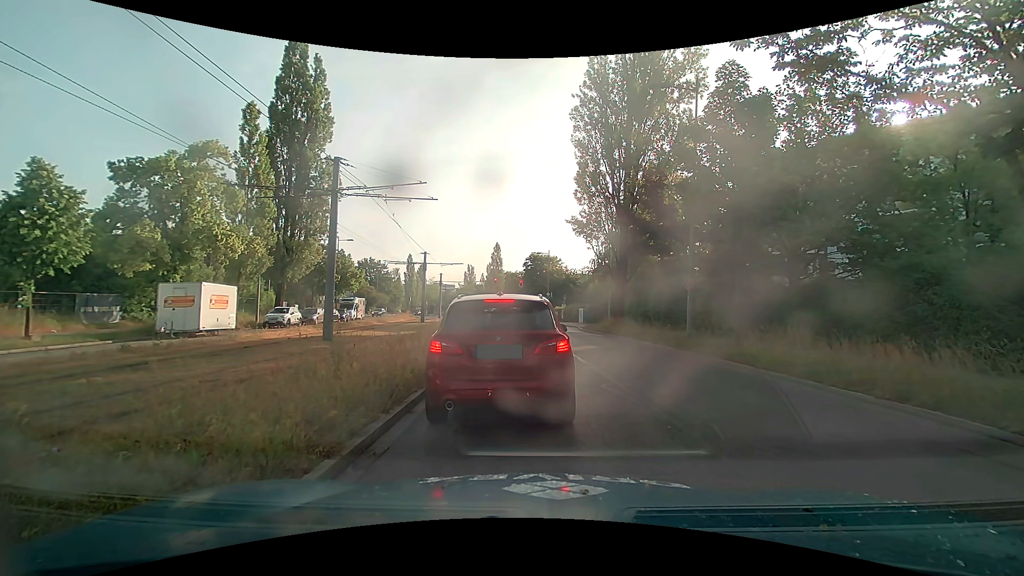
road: secondary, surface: asphalt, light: Day
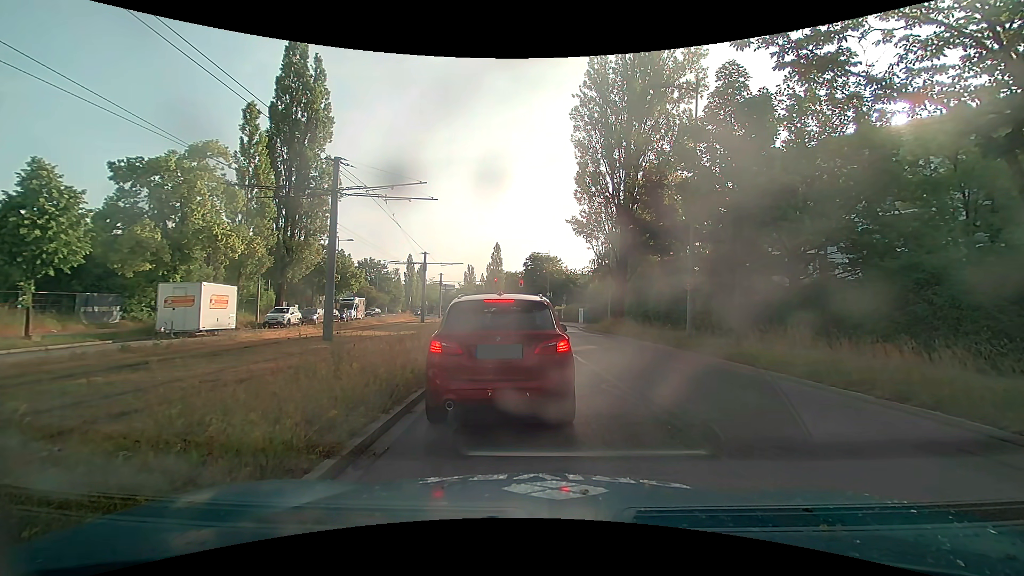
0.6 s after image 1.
(0.0, 0.0) m; 0°
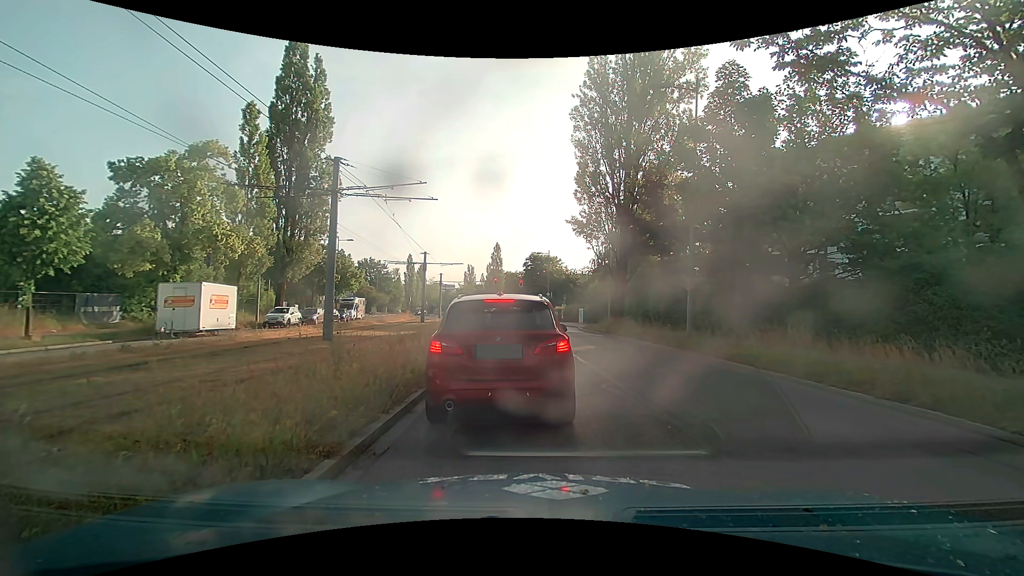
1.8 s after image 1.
(0.0, 0.0) m; 0°
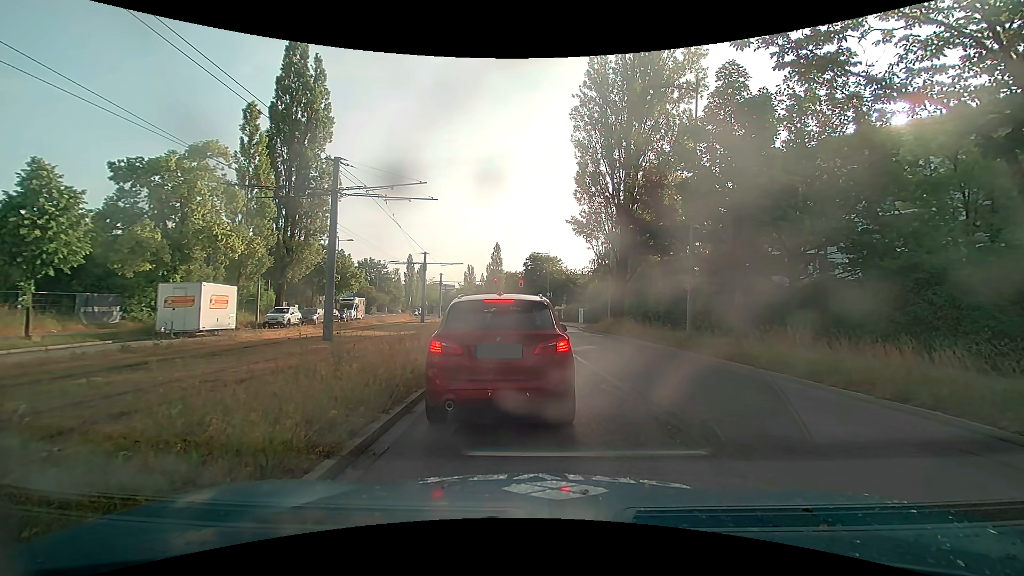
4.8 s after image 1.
(0.0, 0.0) m; 0°
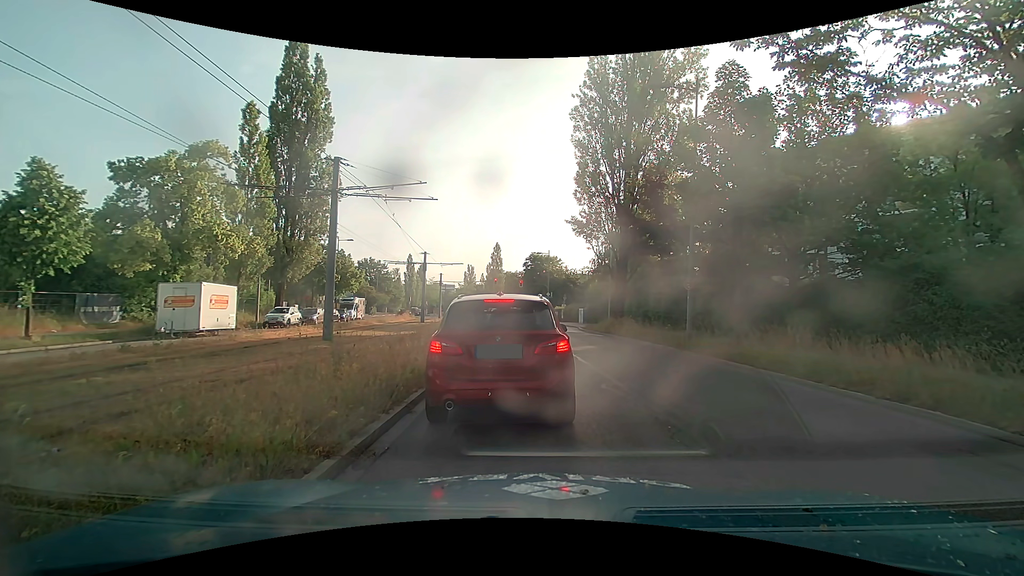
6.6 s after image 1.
(0.0, 0.0) m; 0°
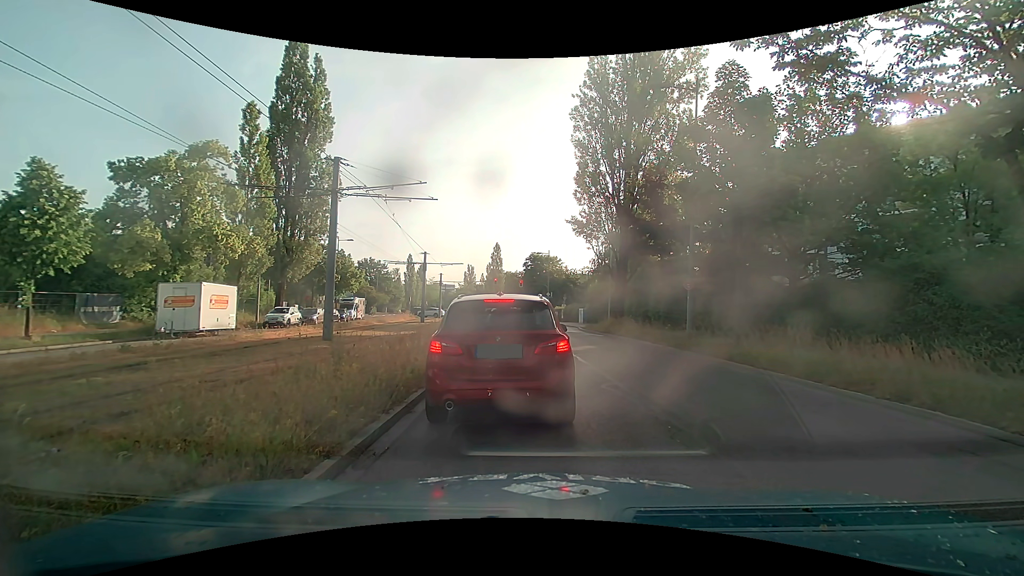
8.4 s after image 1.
(0.0, 0.0) m; 0°
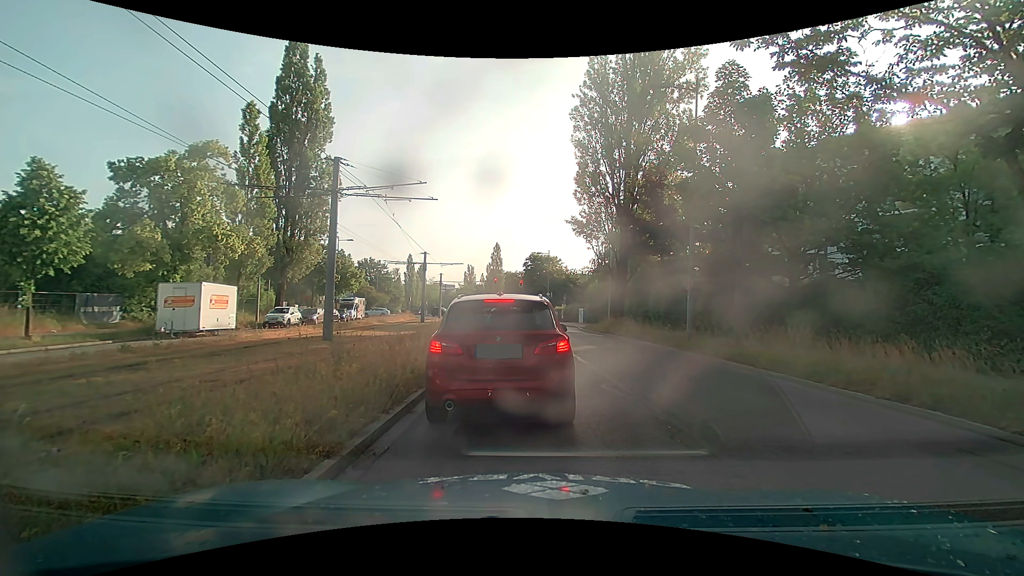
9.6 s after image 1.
(0.0, 0.0) m; 0°
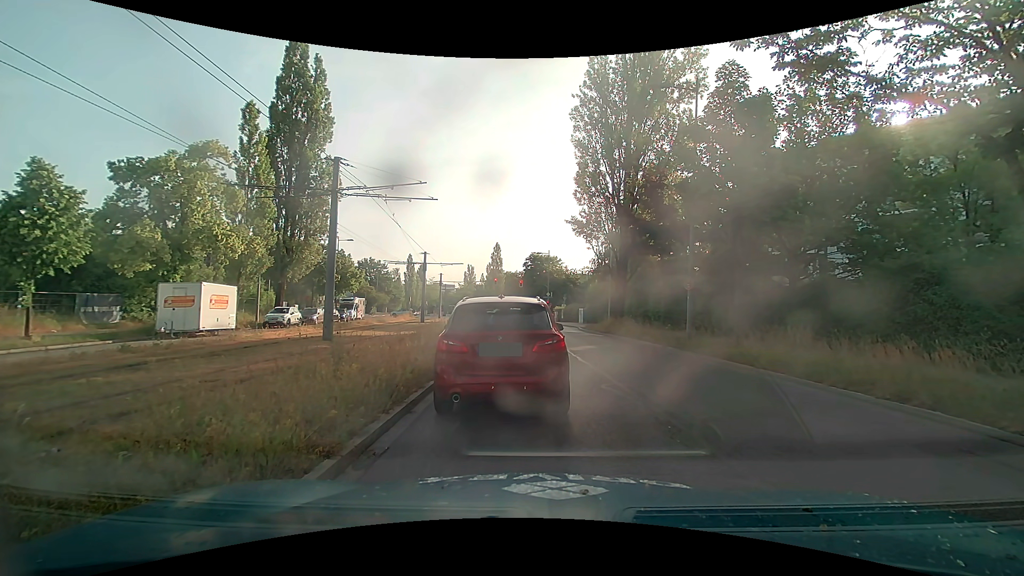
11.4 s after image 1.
(0.0, 0.0) m; 0°
